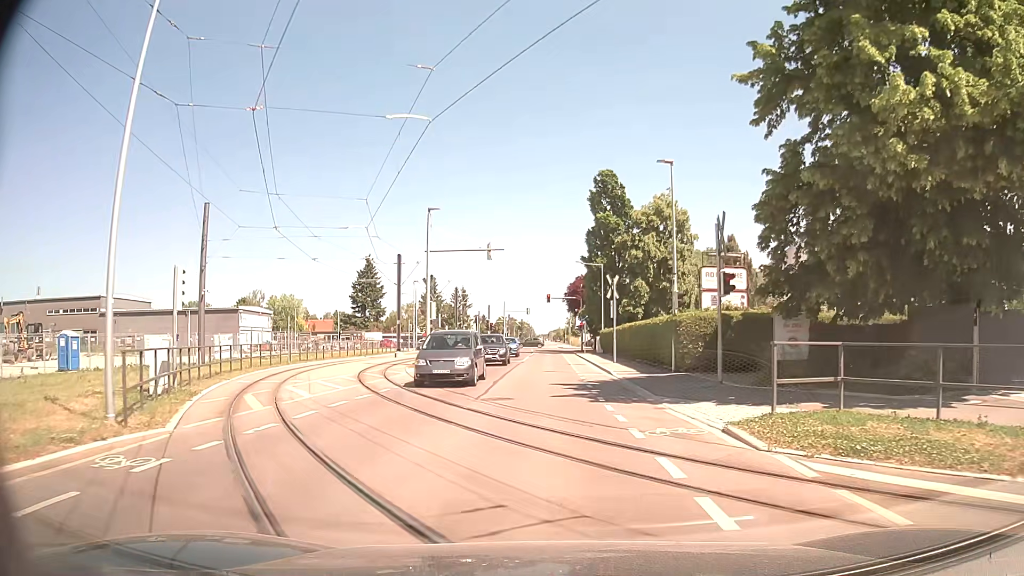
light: Day
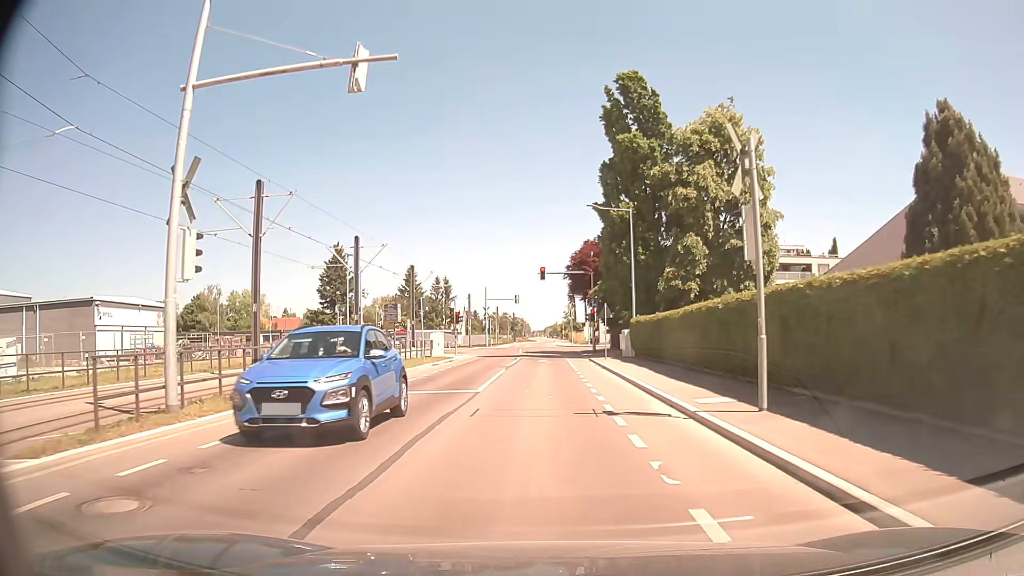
(+0.1, +25.6) m; 0°
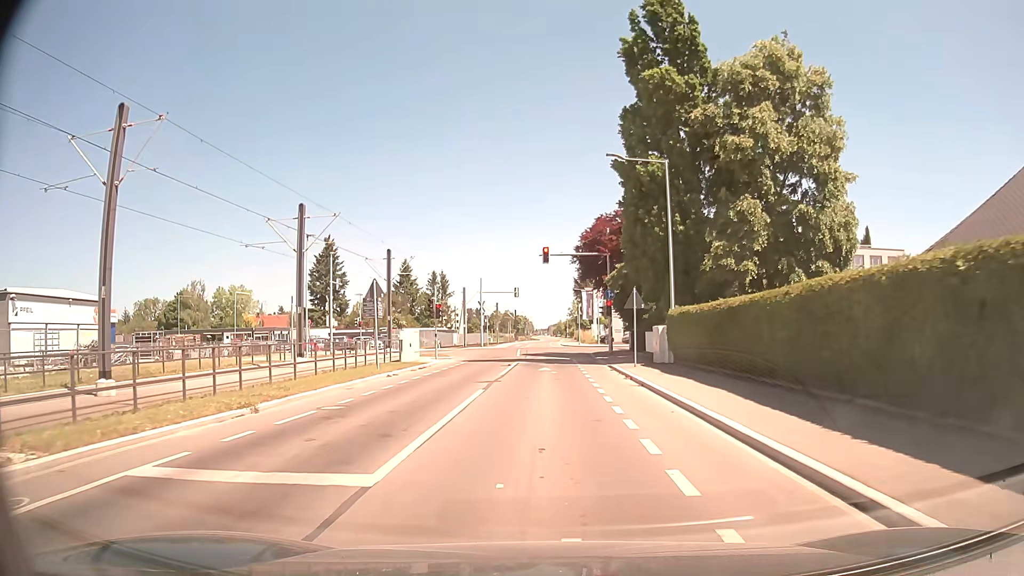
(+0.1, +10.5) m; 0°
(0, +10) (0, +20) (0, +30) (0, +40) (+2, +50) (+8, +57) (+18, +59) (+28, +60) (+38, +61) (+48, +63) m
